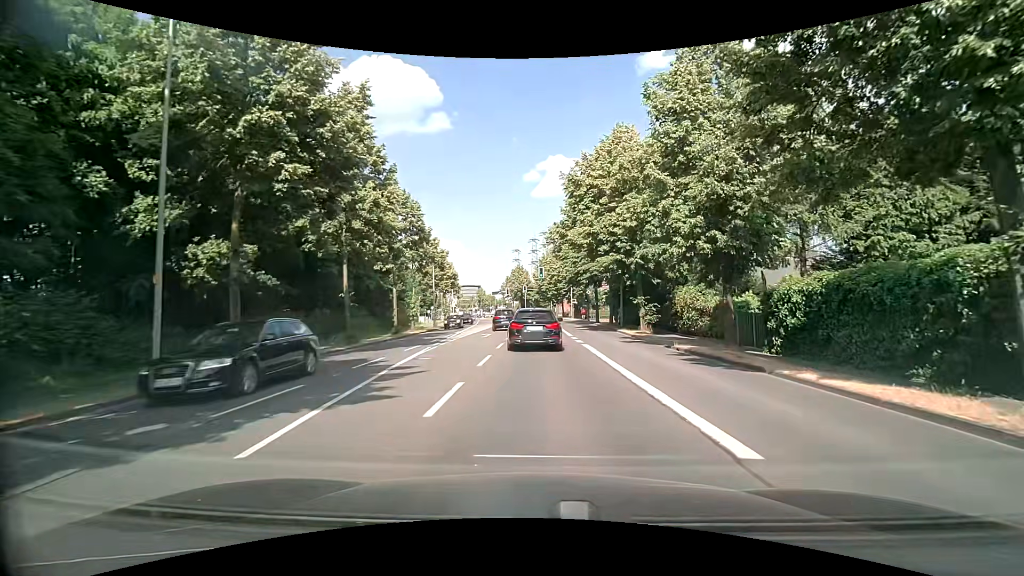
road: secondary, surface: asphalt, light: Day
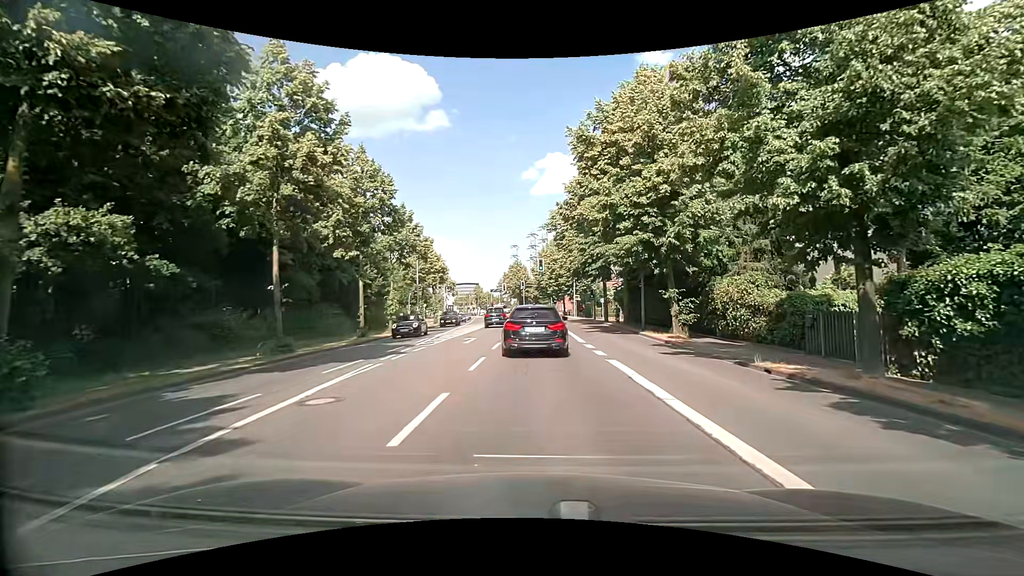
(-0.1, +7.4) m; 0°
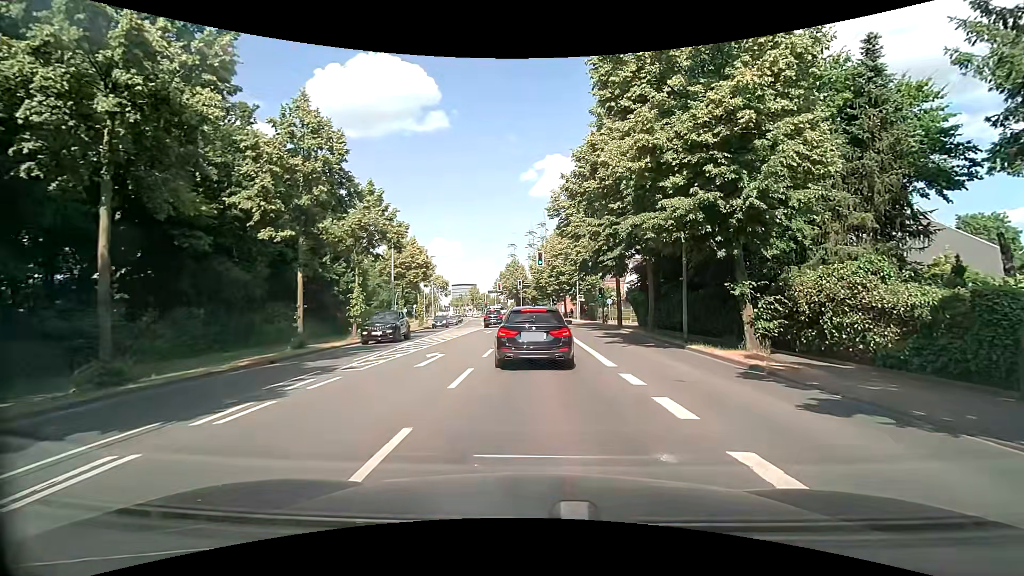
(-0.1, +8.0) m; 0°
